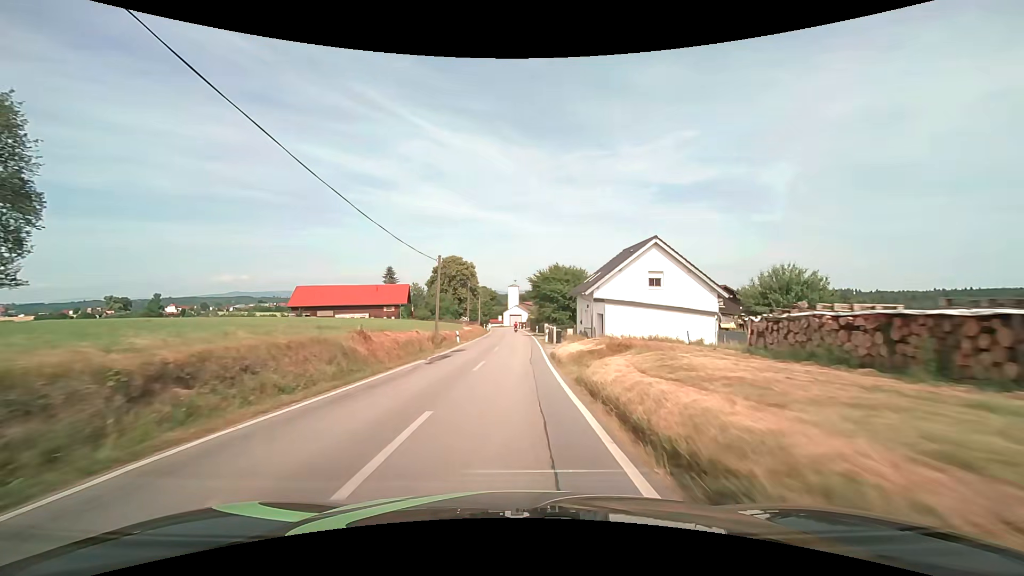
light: Day
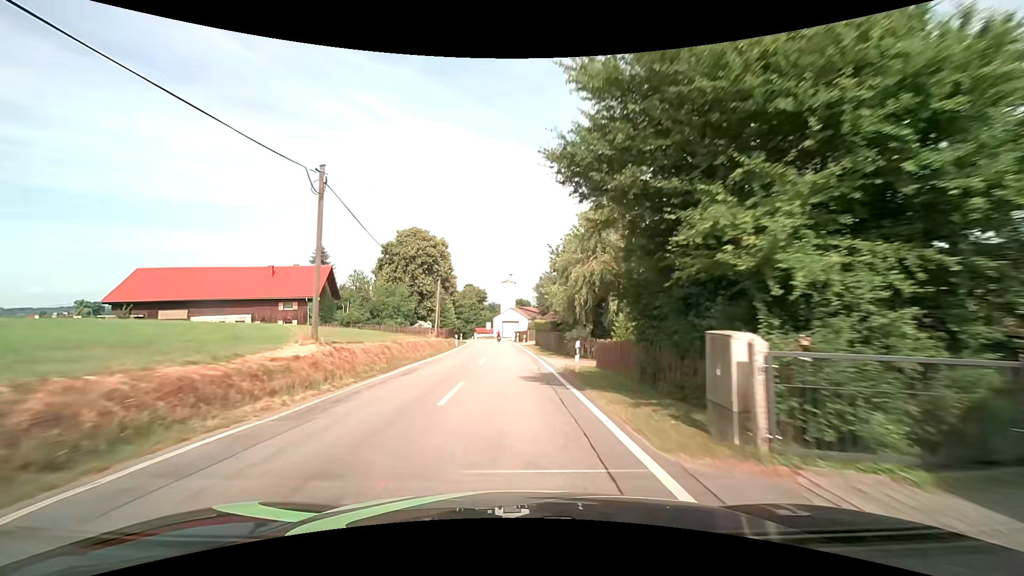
(+0.2, +43.8) m; 0°
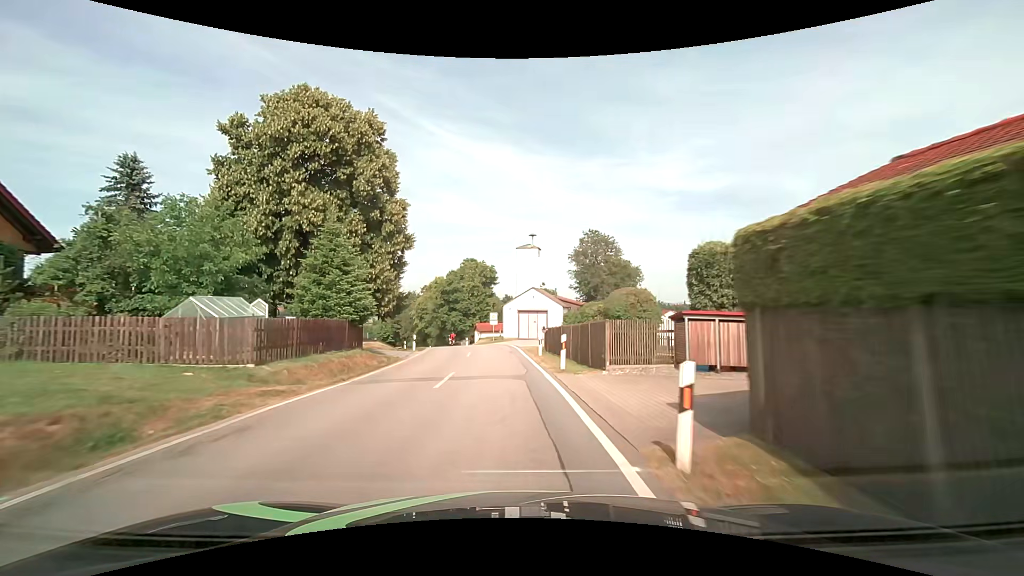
(-0.6, +46.0) m; -2°
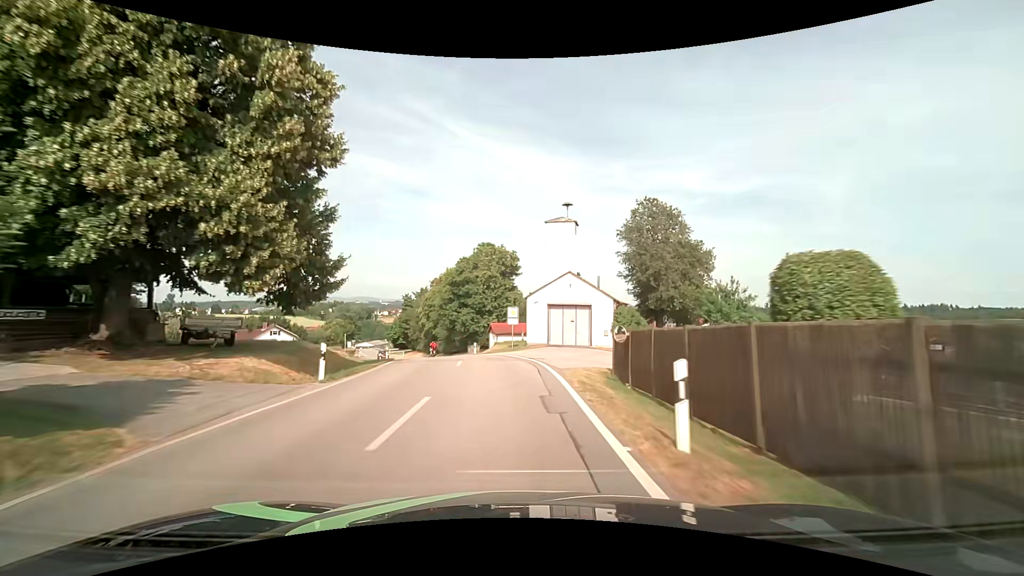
(-0.4, +18.3) m; -2°
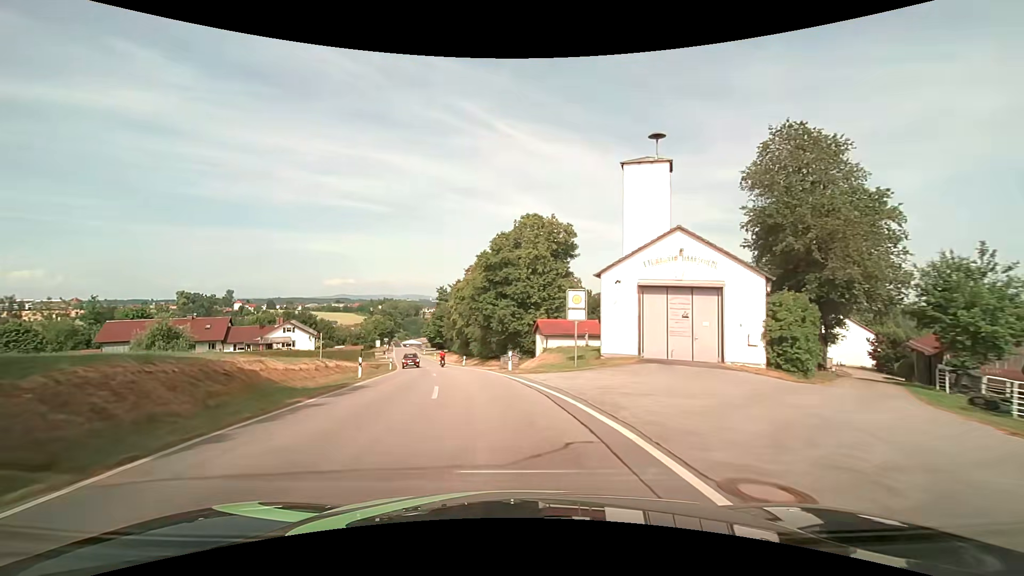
(-0.8, +18.2) m; -6°
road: tertiary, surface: asphalt
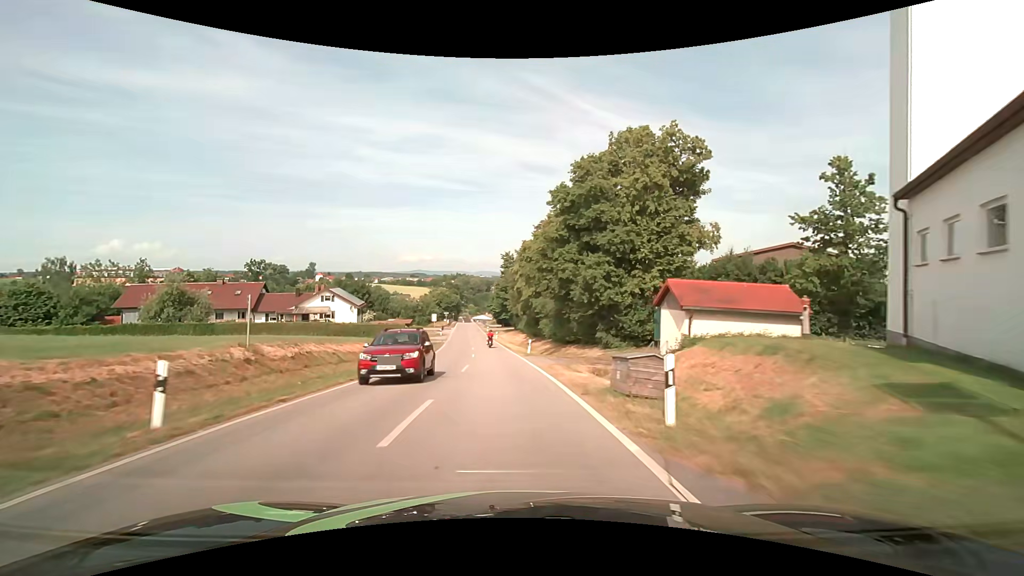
(-1.3, +18.2) m; -8°
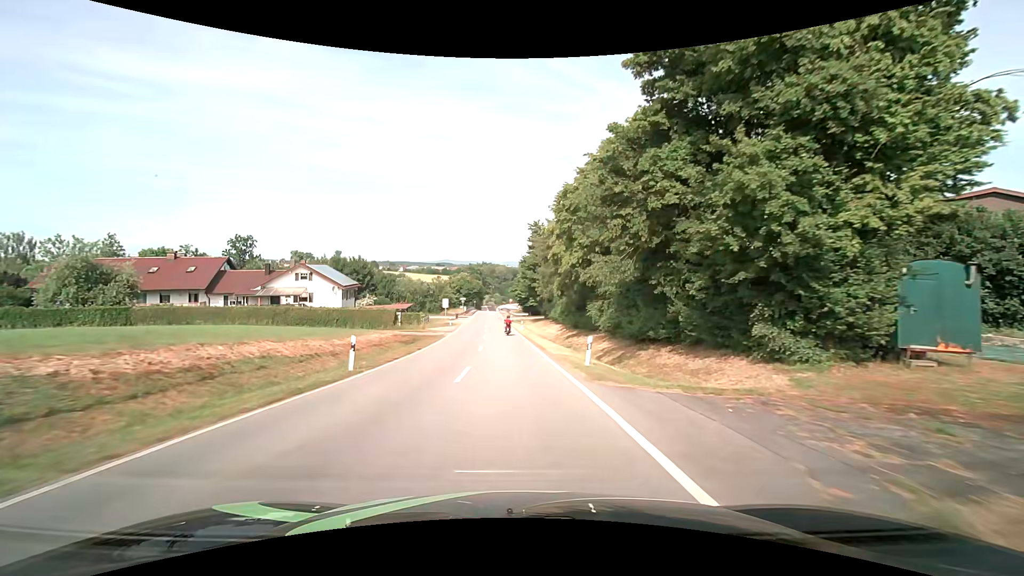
(-0.6, +18.5) m; -4°
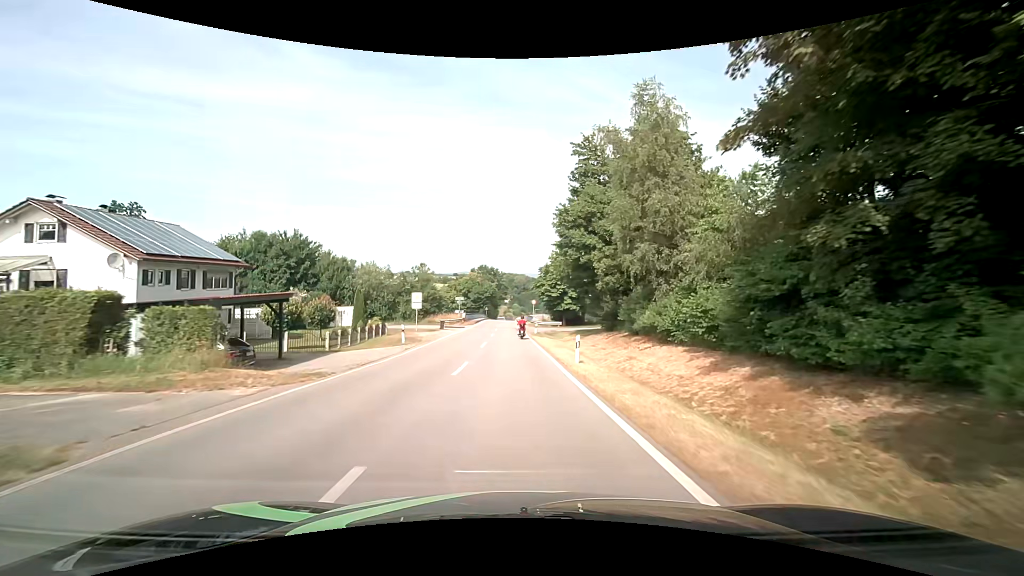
(-0.6, +35.0) m; -2°
(0, +10) (0, +20) (0, +30) (0, +40) (-1, +50) (-1, +60) (-1, +70) (-1, +80) (-1, +90) (-1, +100) m
